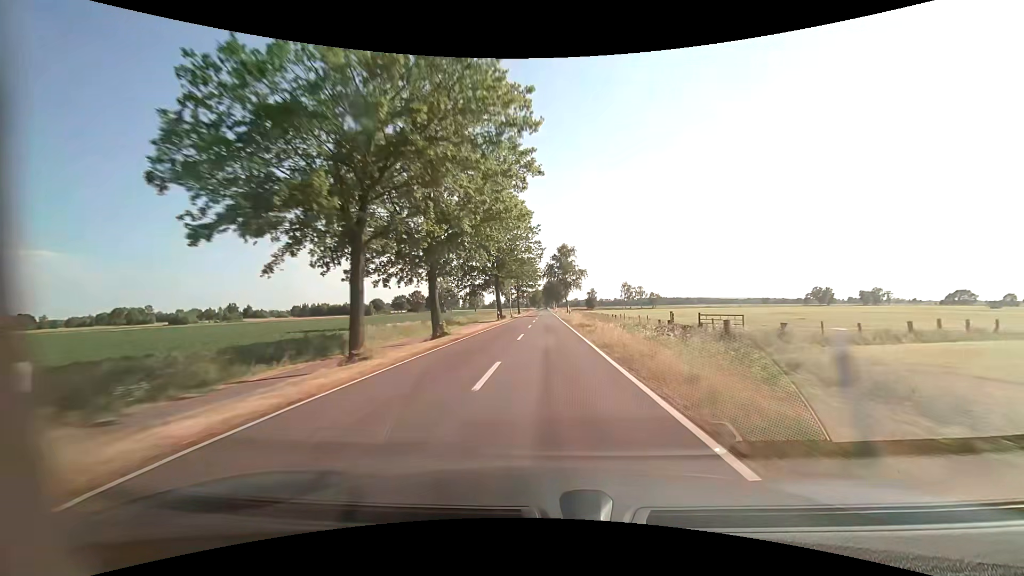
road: tertiary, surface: asphalt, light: Day
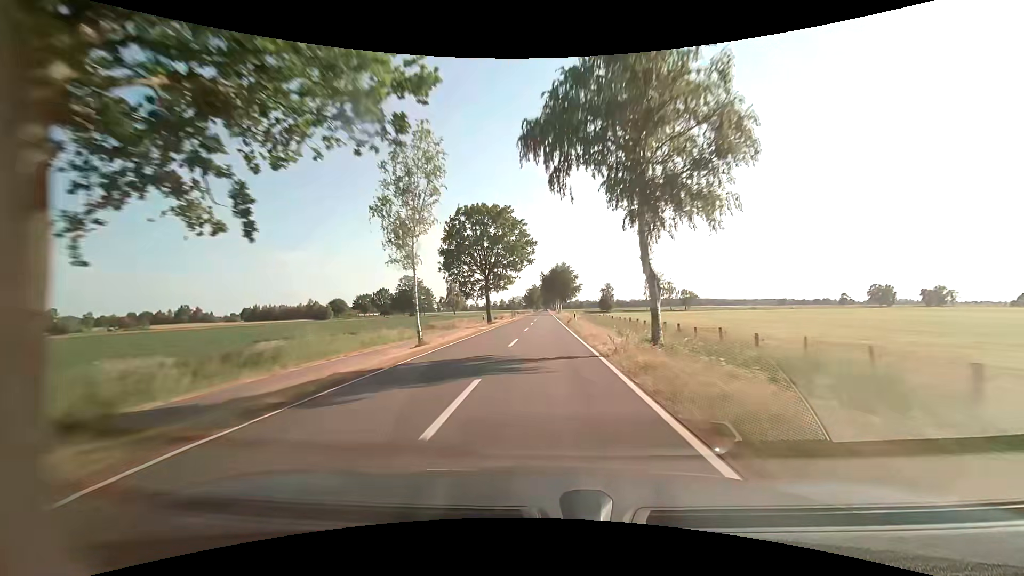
(+0.2, +63.3) m; 0°
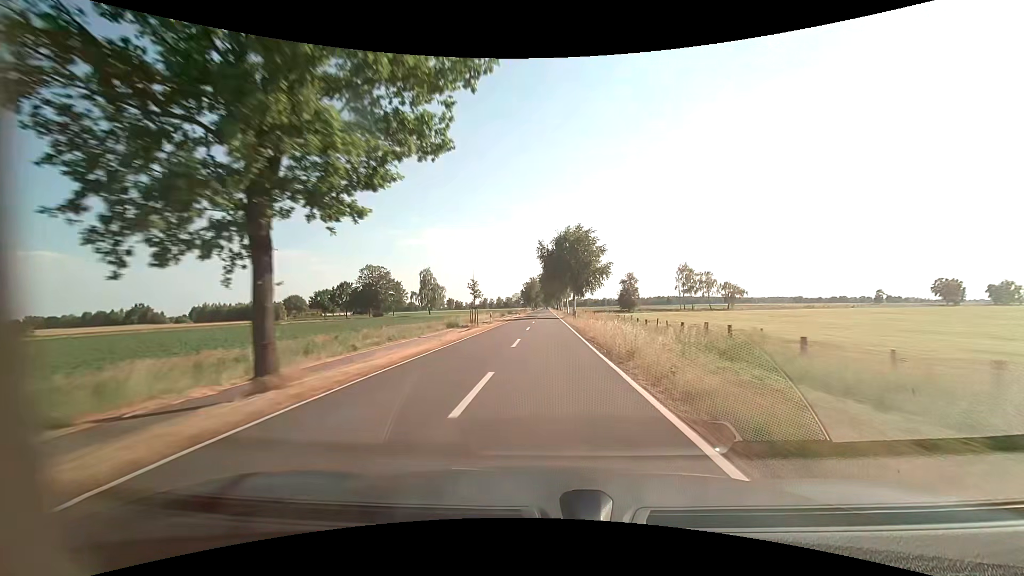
(-0.1, +47.5) m; 0°
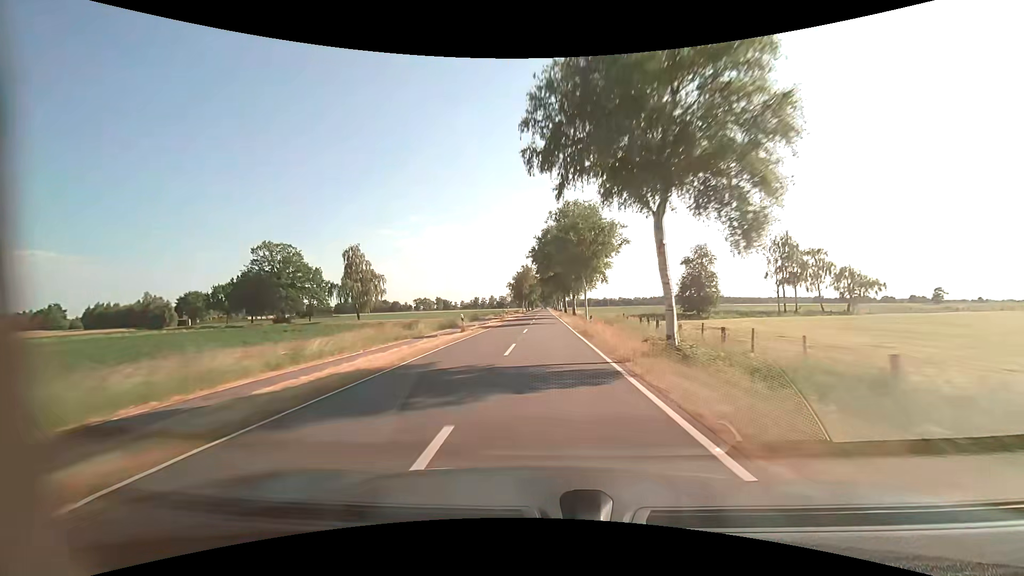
(0.0, +63.4) m; 0°
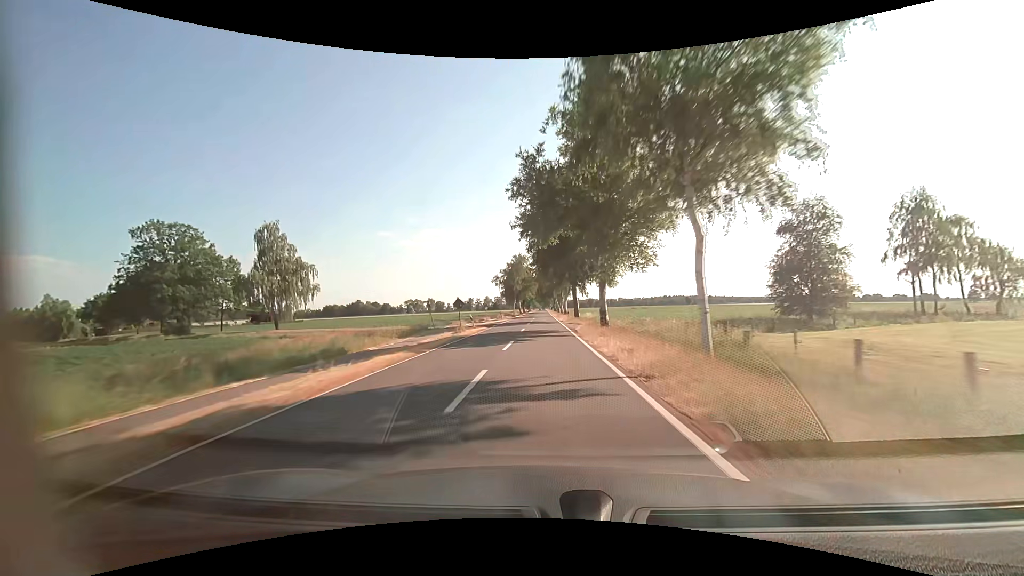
(+0.1, +31.7) m; 0°
(0, +10) (0, +20) (0, +30) (0, +40) (0, +50) (0, +60) (0, +70) (0, +80) (0, +90) (0, +100) m
